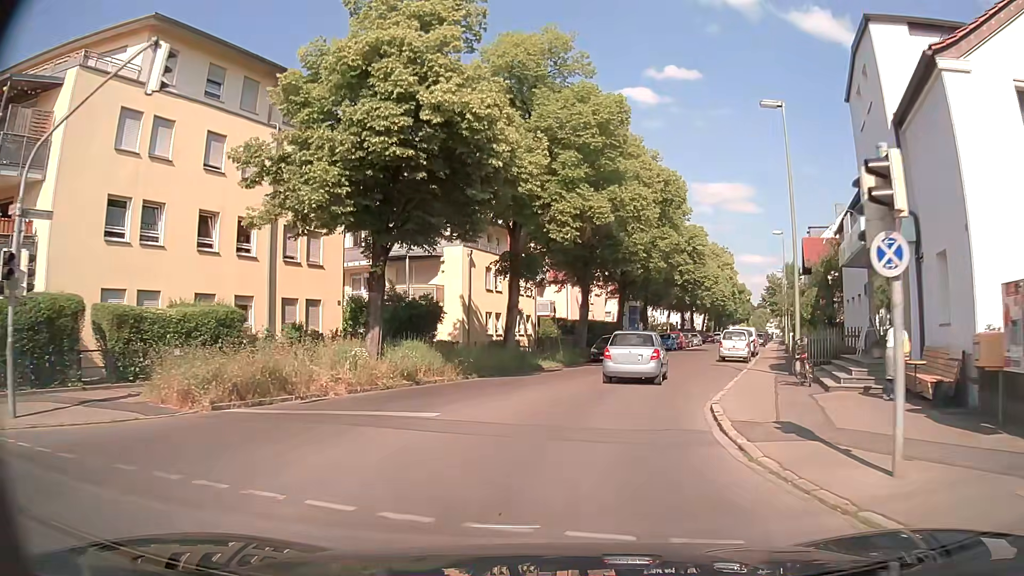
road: tertiary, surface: asphalt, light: Day
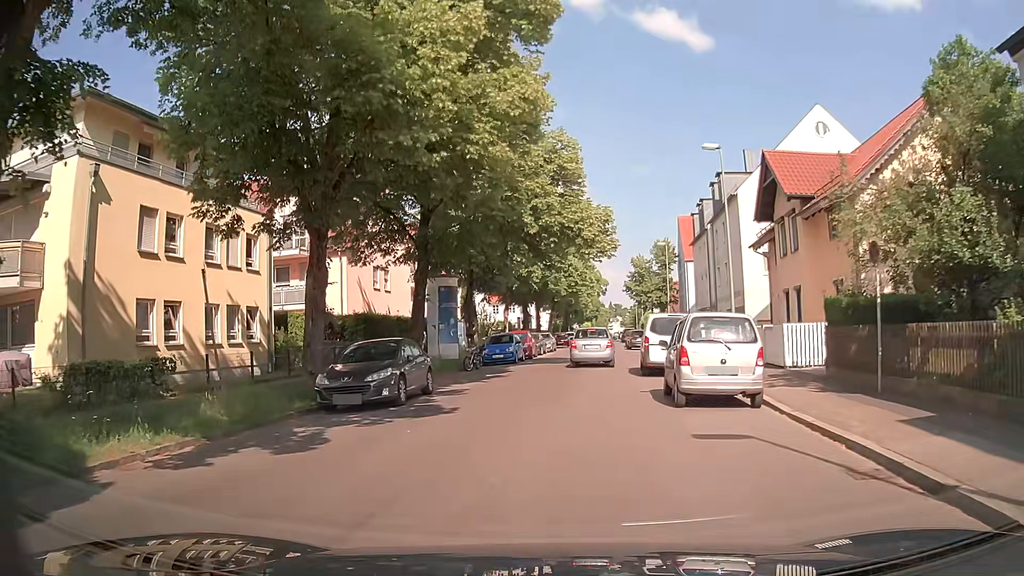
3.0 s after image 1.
(+3.3, +22.9) m; +14°
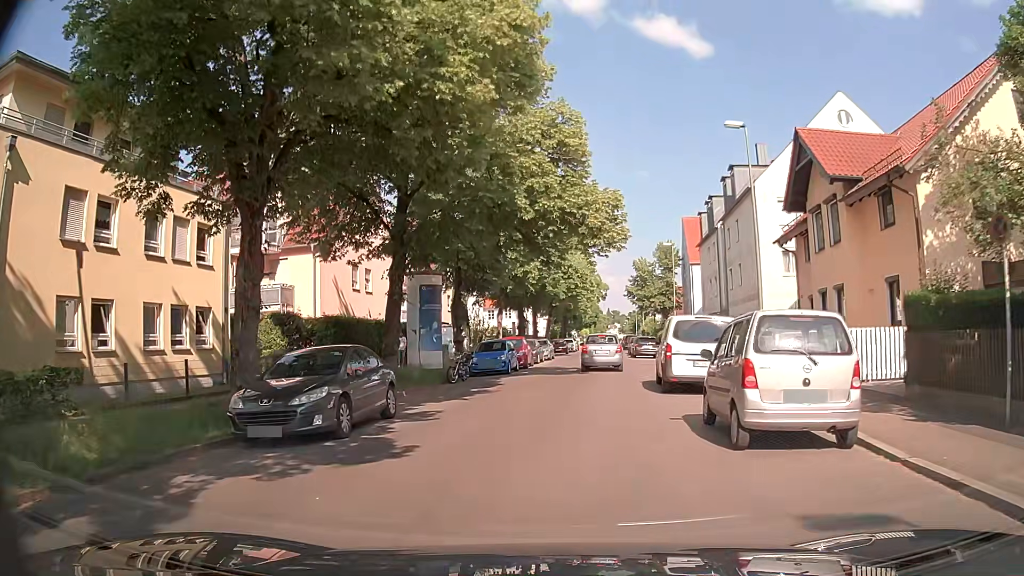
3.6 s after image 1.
(0.0, +4.0) m; -1°
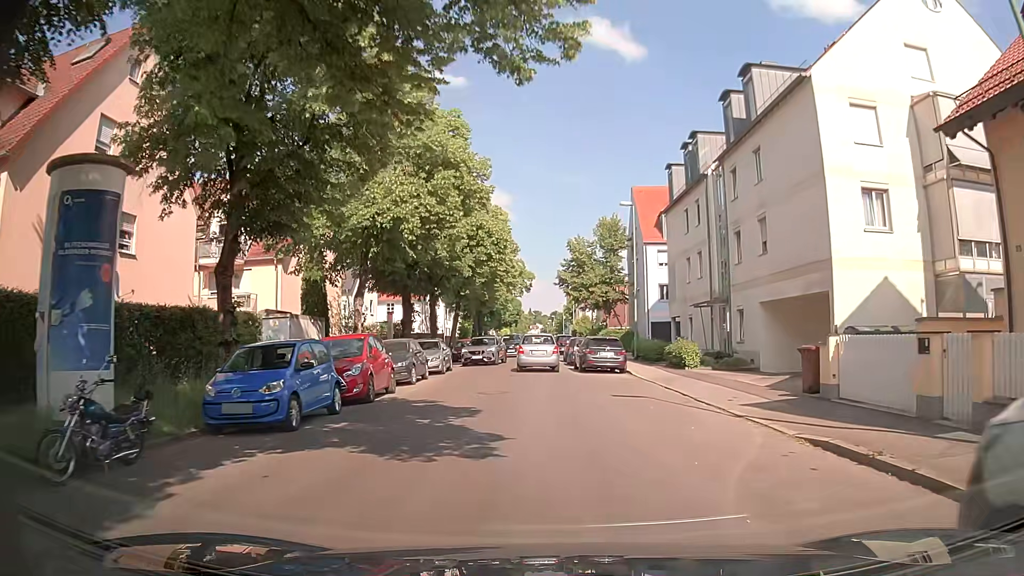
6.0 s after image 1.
(+1.2, +17.8) m; +7°
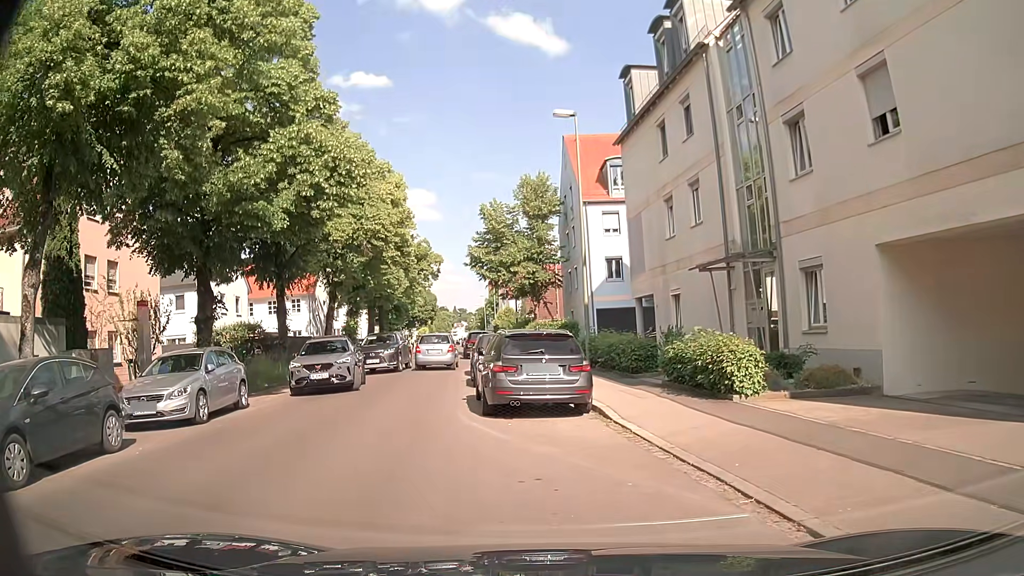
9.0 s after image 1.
(+1.0, +14.4) m; +5°
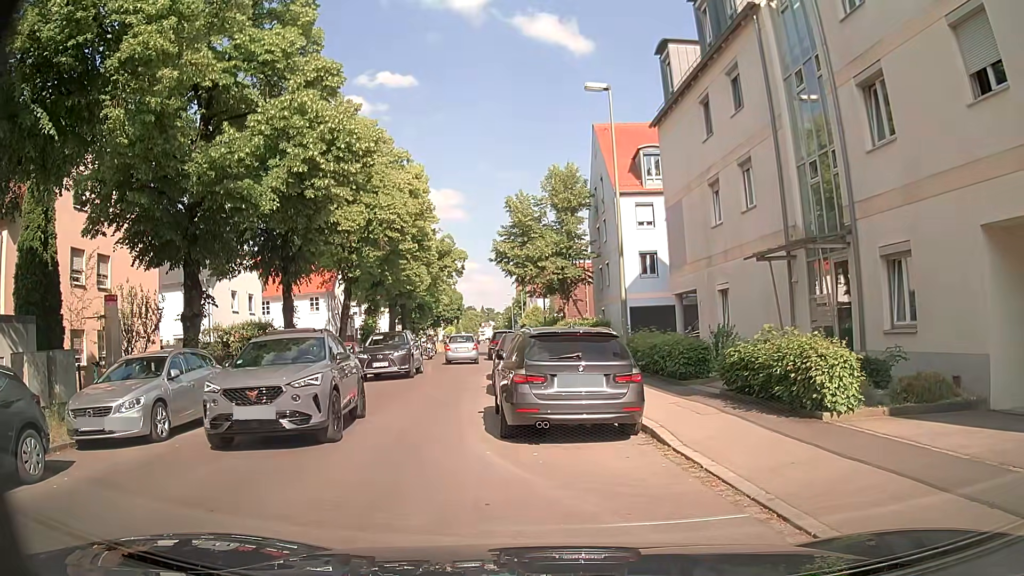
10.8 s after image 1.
(0.0, +2.4) m; -4°
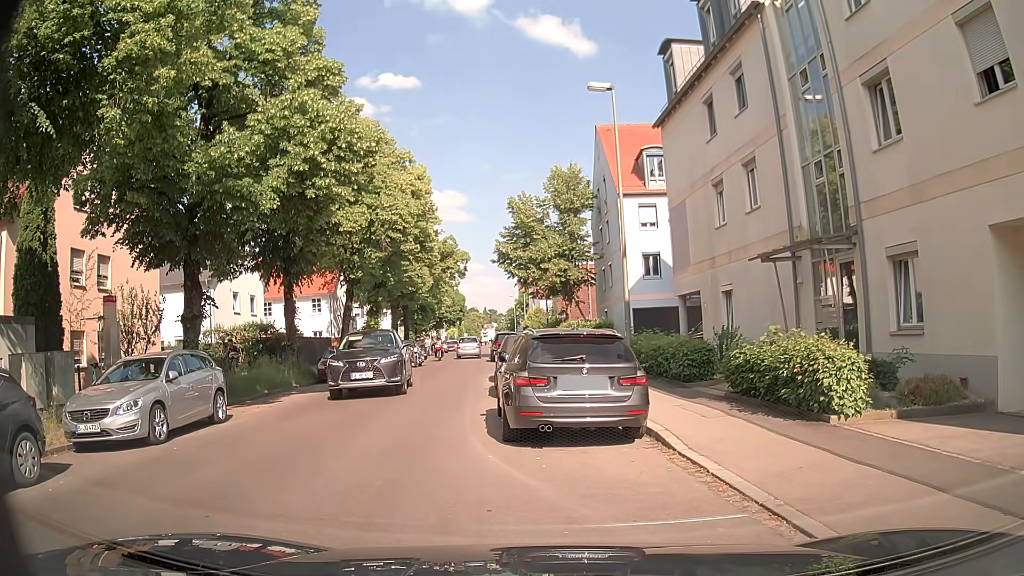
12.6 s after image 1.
(0.0, +0.2) m; 0°
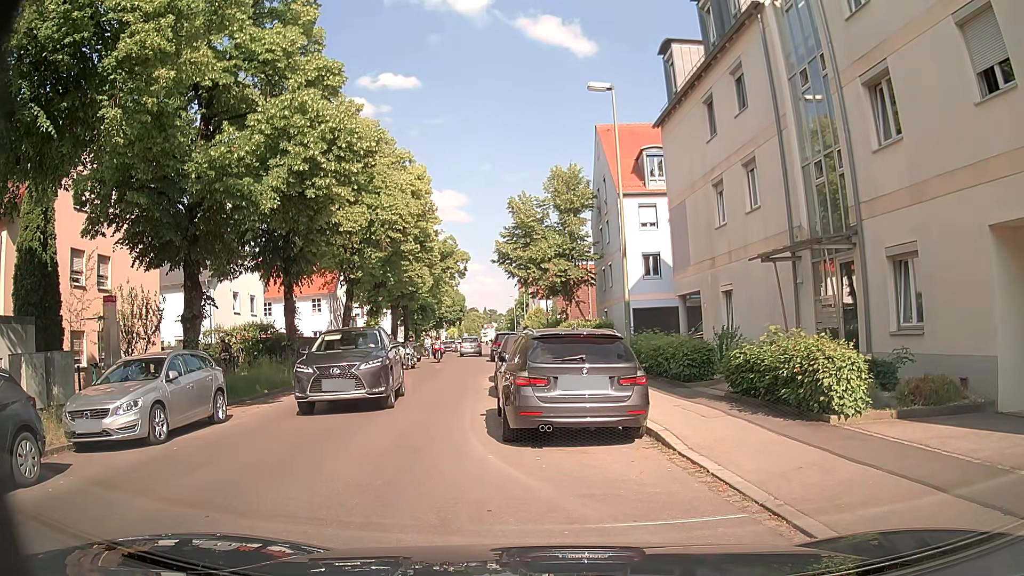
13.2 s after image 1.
(0.0, 0.0) m; 0°
